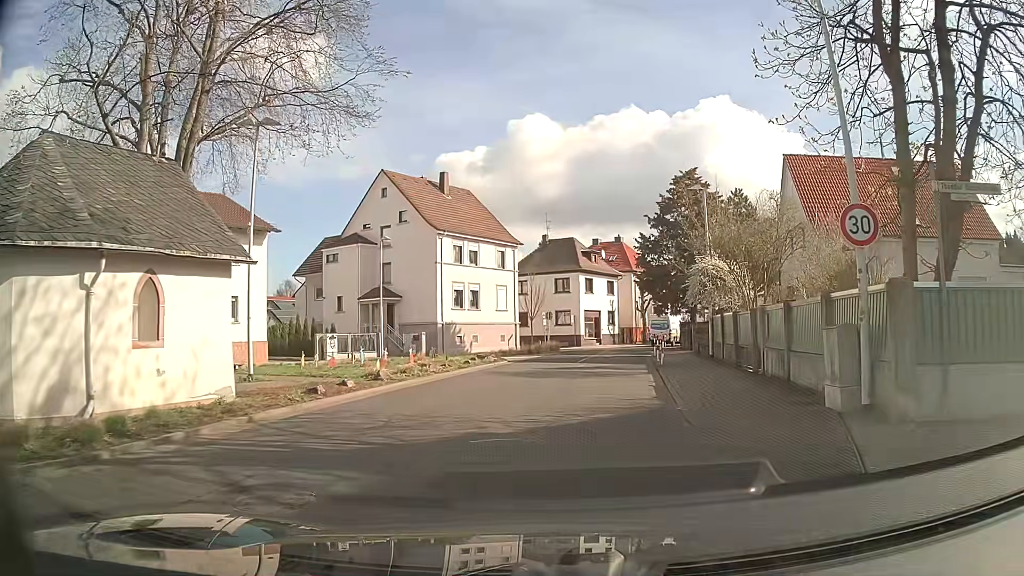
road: unclassified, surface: asphalt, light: Day
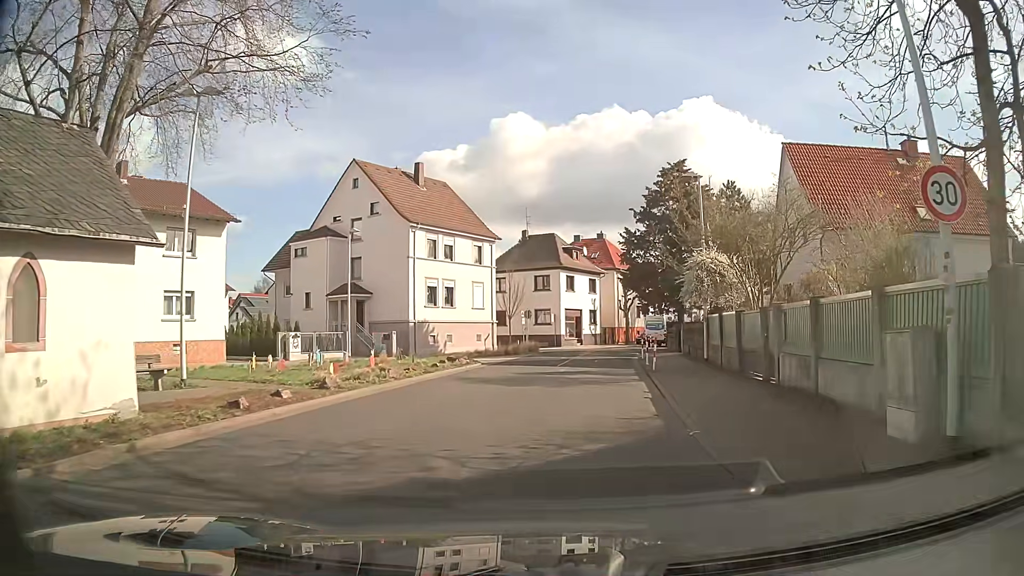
(0.0, +2.7) m; +1°
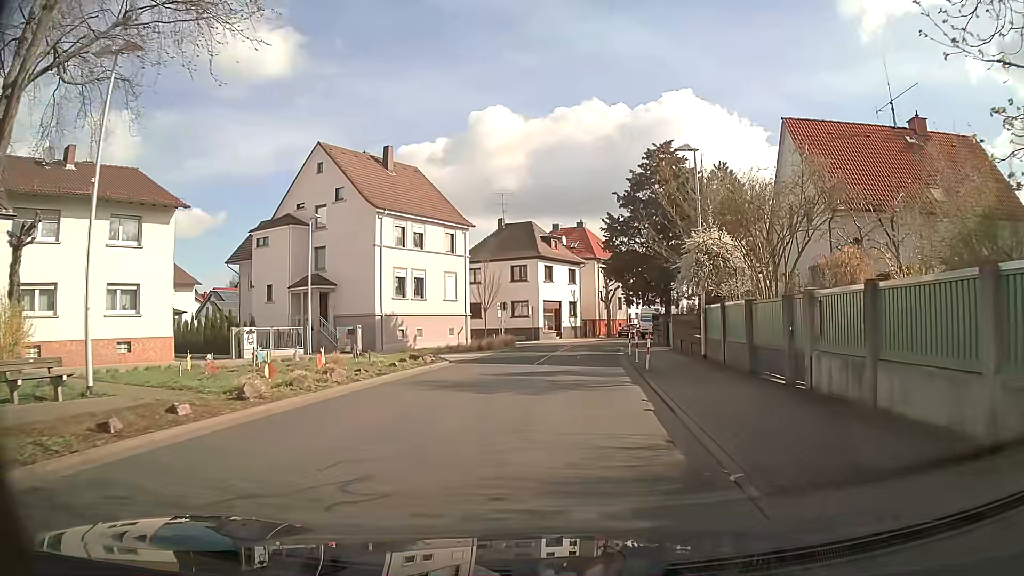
(+0.1, +3.1) m; +2°
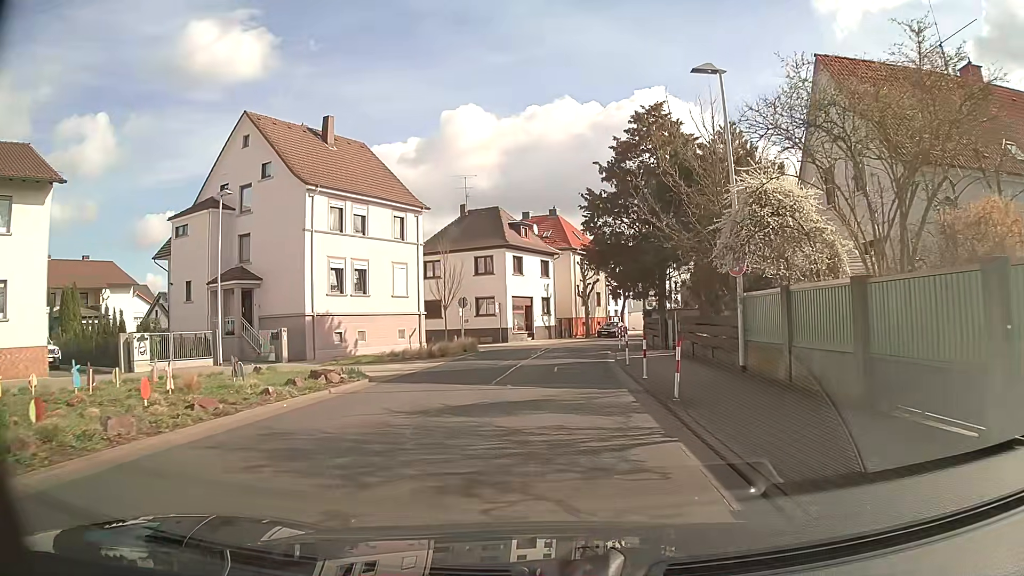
(+0.2, +7.5) m; +2°
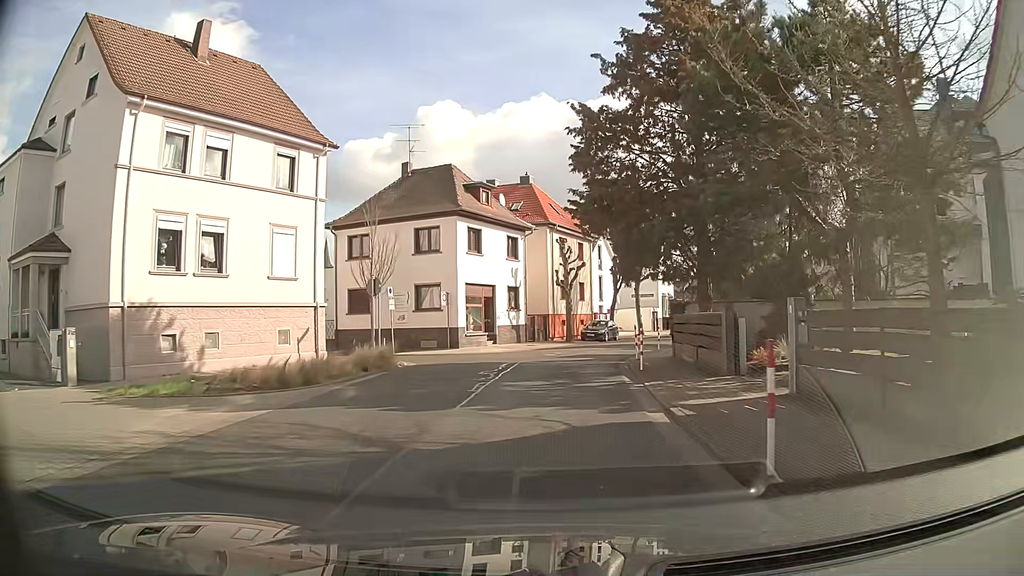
(+0.4, +14.1) m; +3°
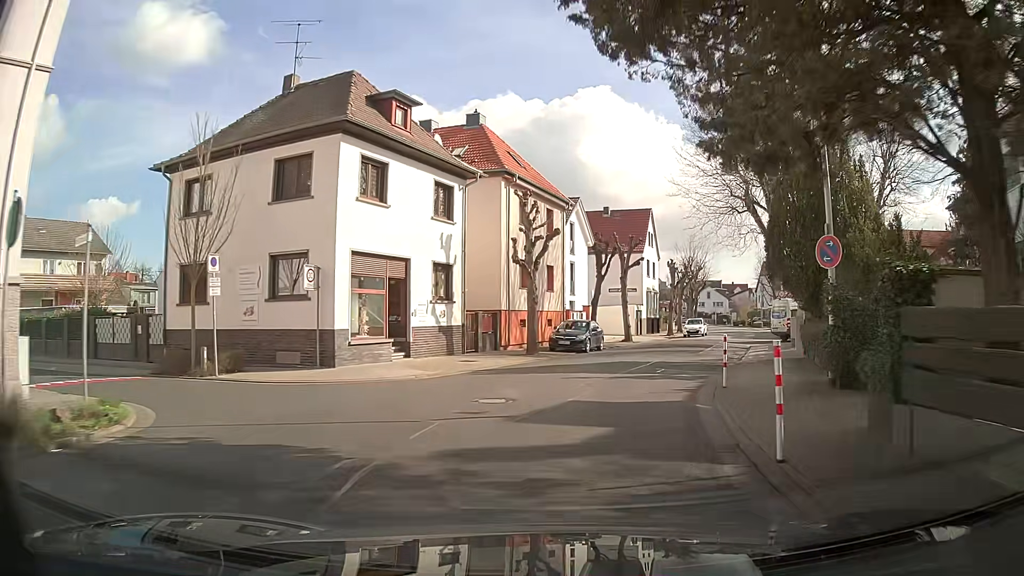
(+0.2, +15.1) m; +2°
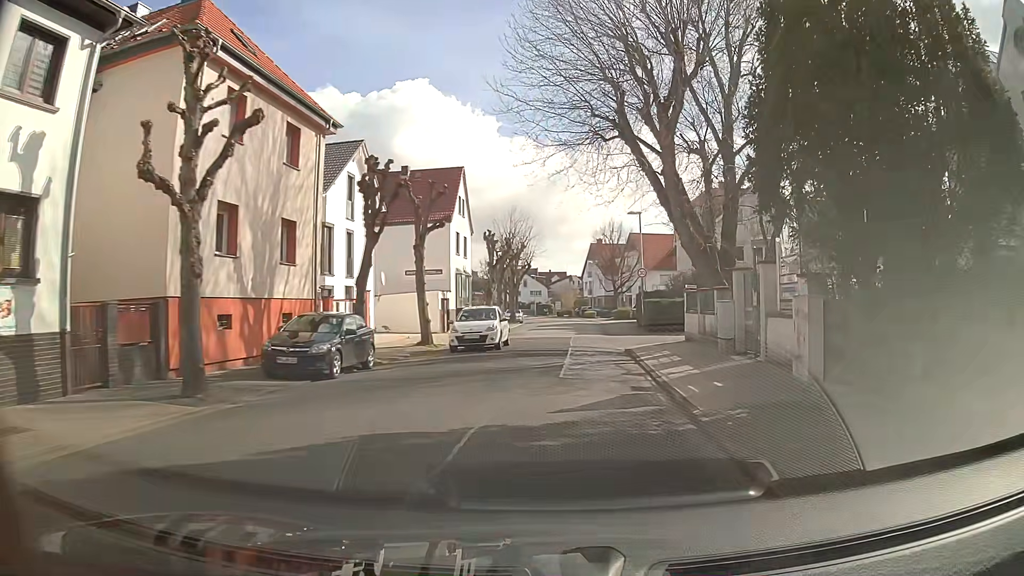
(+1.9, +14.5) m; +17°
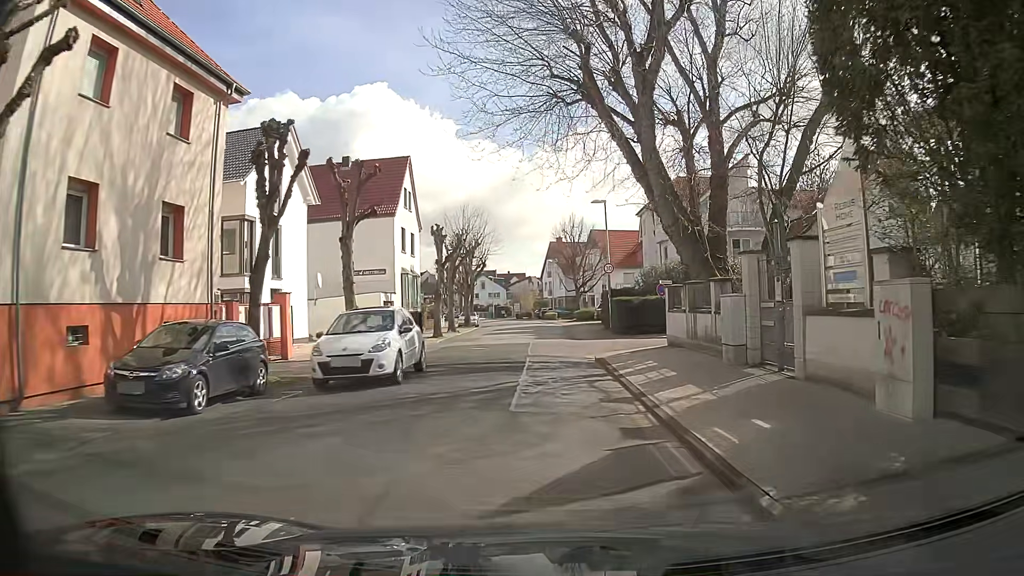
(+0.2, +4.4) m; +4°
(0, +10) (0, +20) (0, +30) (0, +40) (0, +50) (-1, +60) (-2, +70) (-4, +80) (-6, +89) (-9, +99) m
